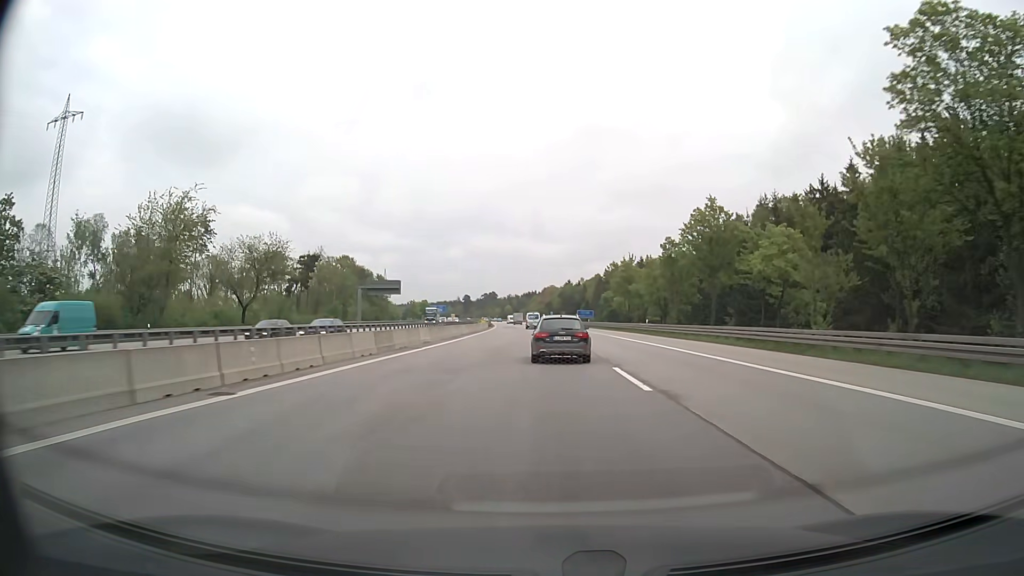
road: motorway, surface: asphalt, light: Day
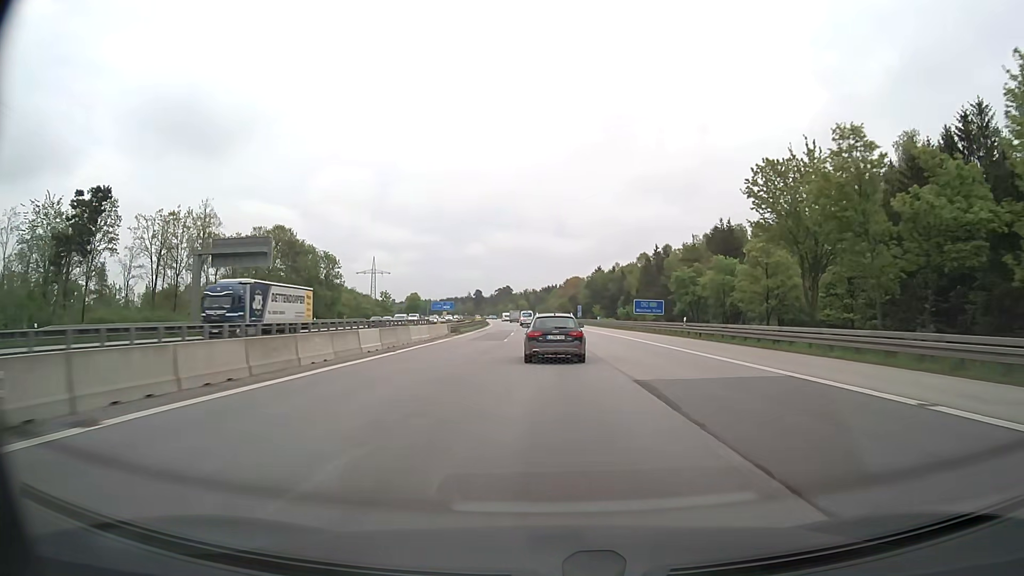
(-0.8, +66.0) m; -2°
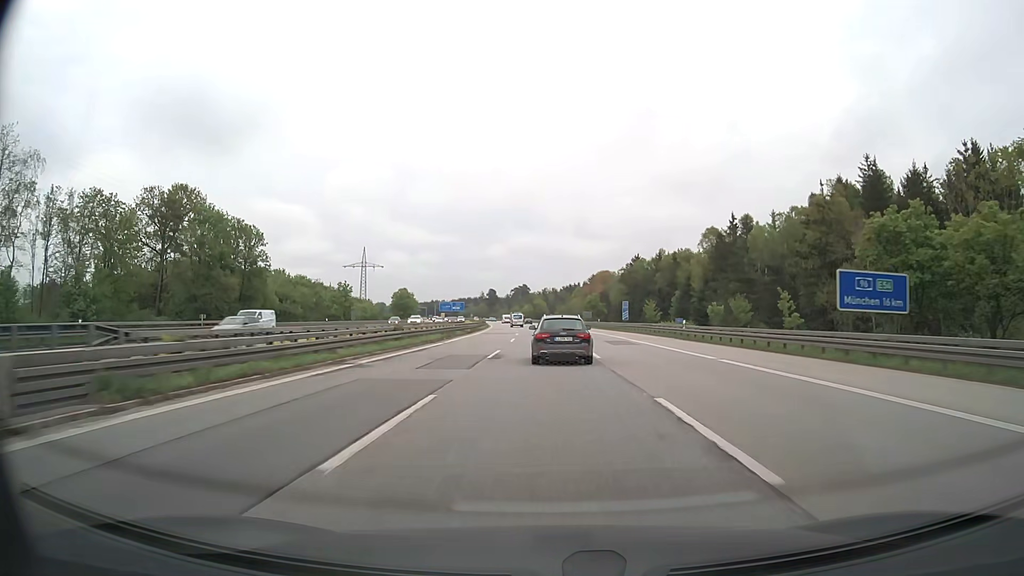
(-0.7, +49.0) m; -2°
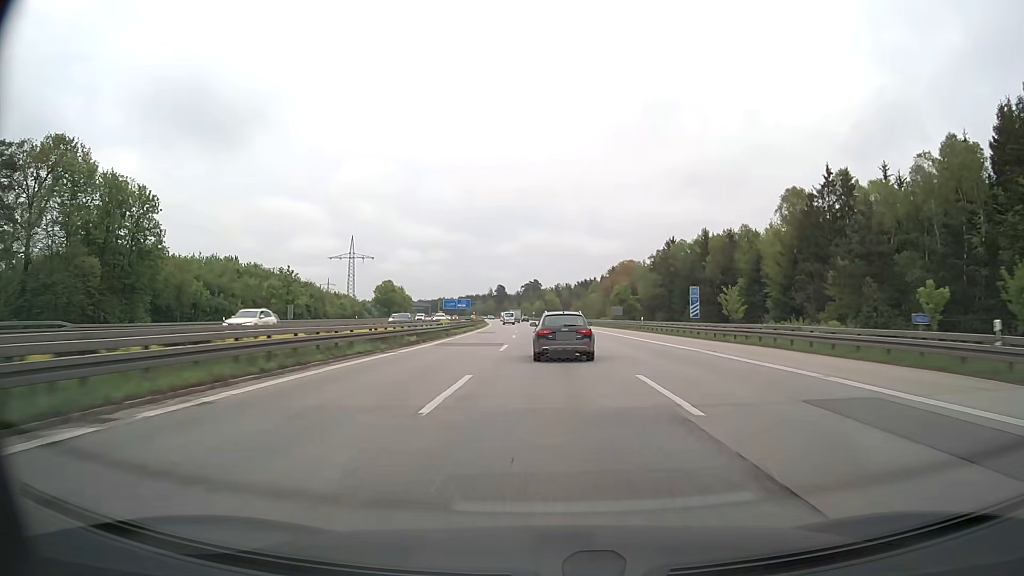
(-0.3, +32.7) m; -1°
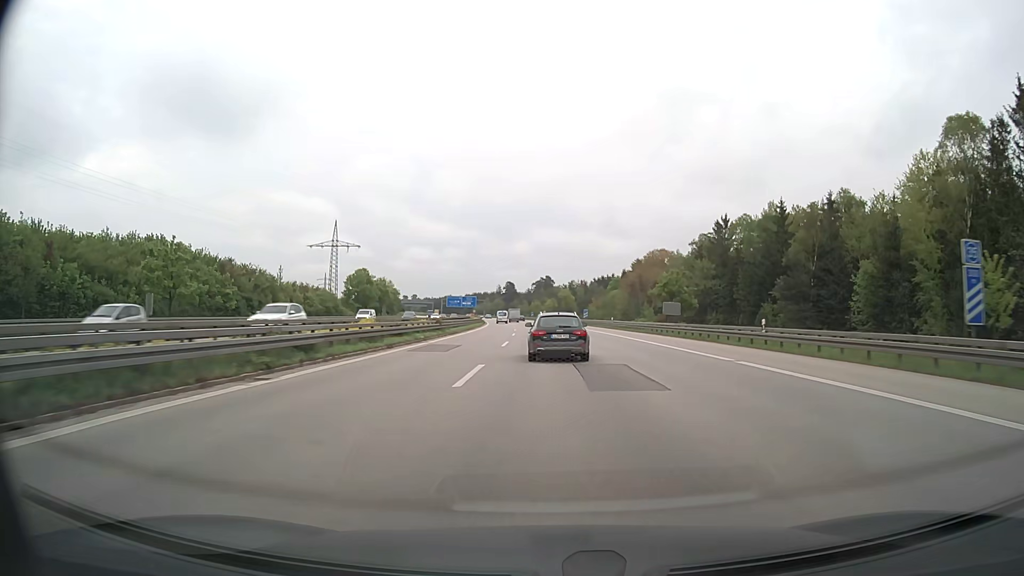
(-0.3, +32.6) m; -1°
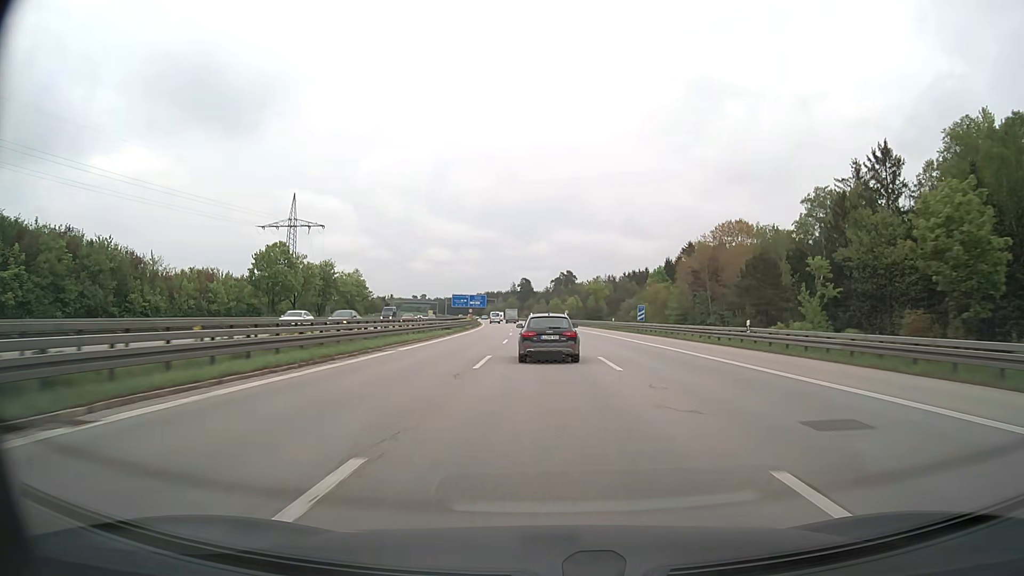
(-0.6, +48.9) m; -1°
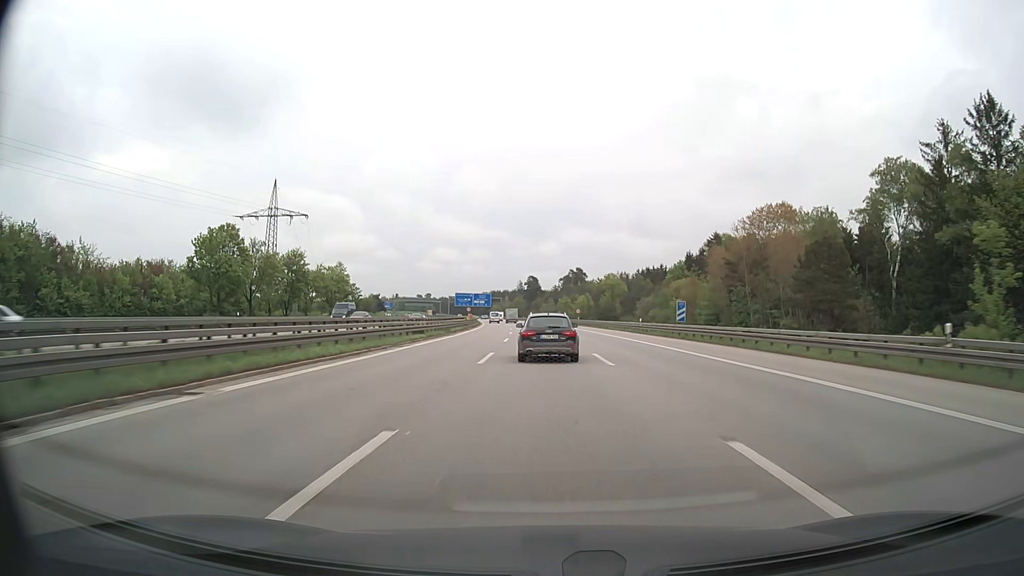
(-0.1, +16.3) m; -1°
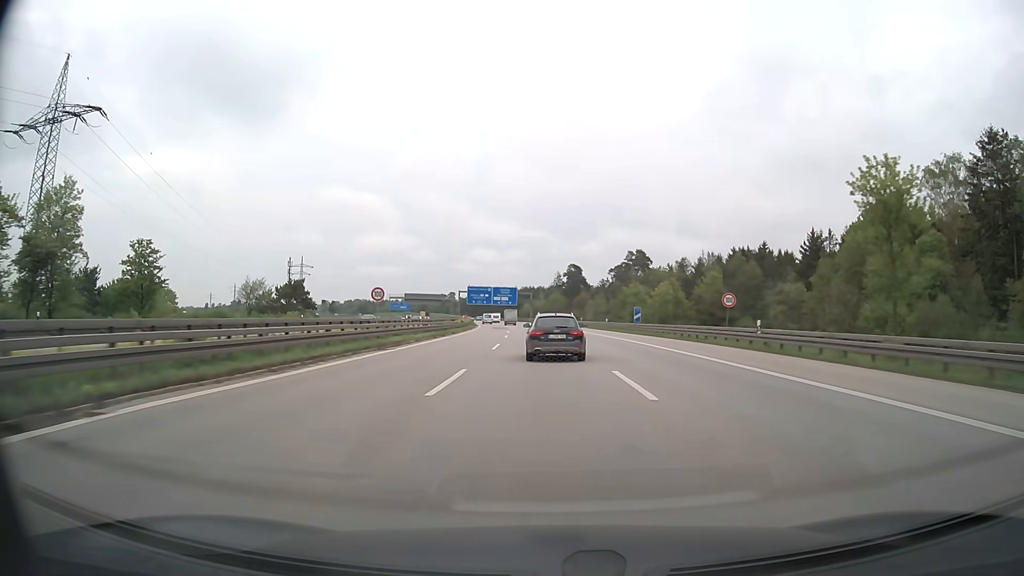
(-2.3, +81.1) m; -3°
(0, +10) (0, +20) (0, +30) (-1, +40) (-1, +50) (-2, +60) (-2, +70) (-3, +80) (-3, +90) (-4, +100) m
